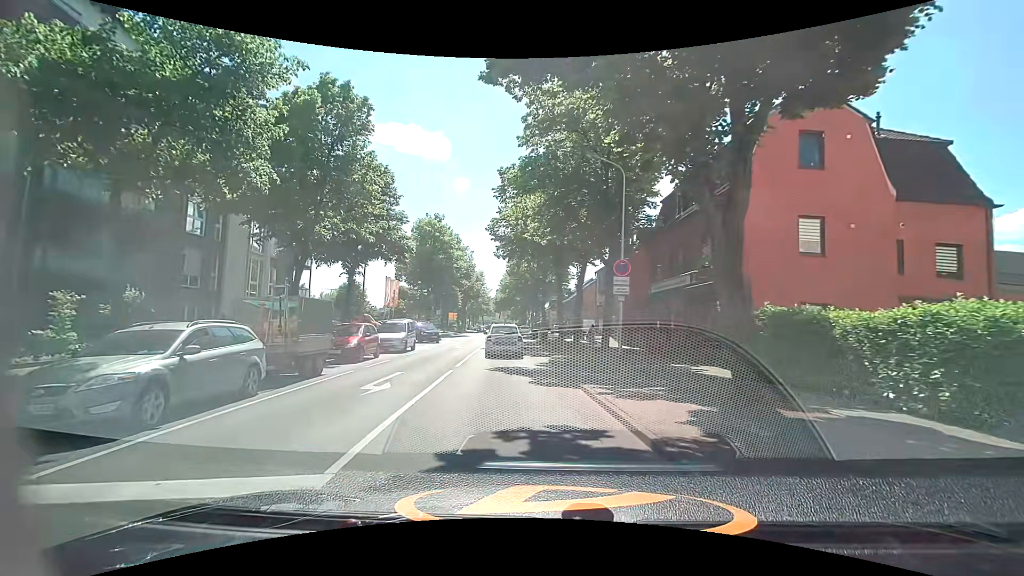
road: secondary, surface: asphalt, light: Day
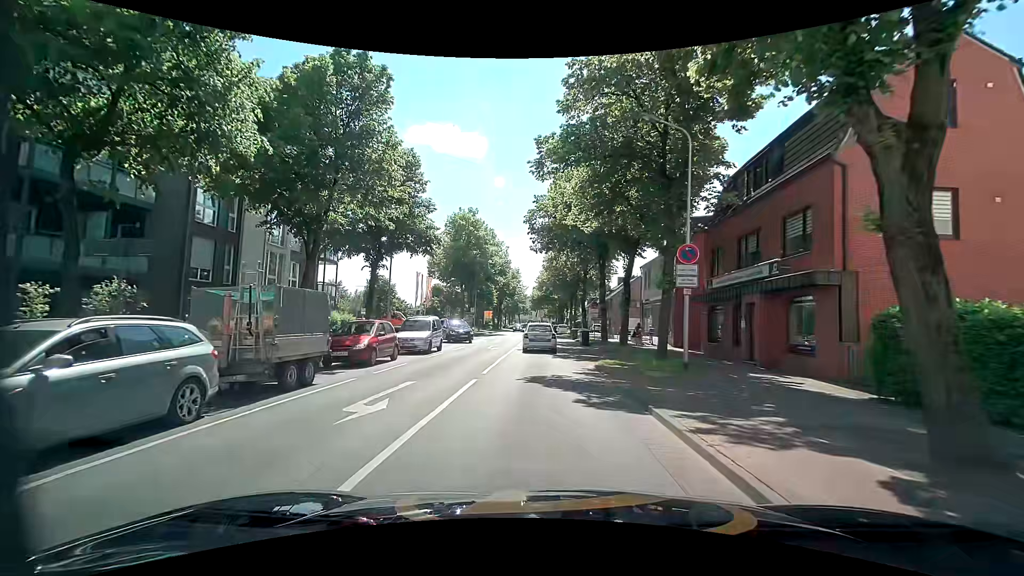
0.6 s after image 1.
(-0.2, +3.3) m; -5°
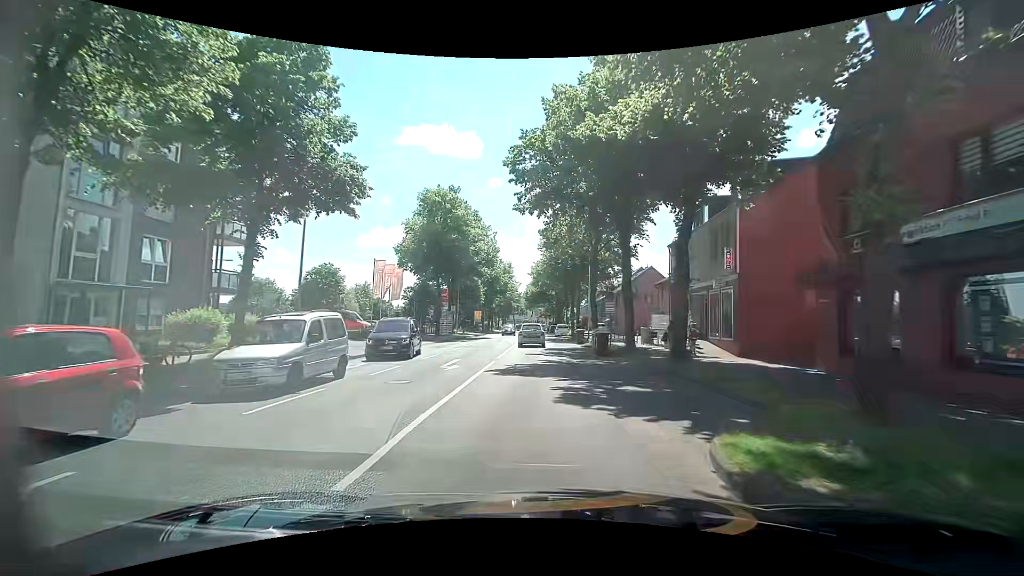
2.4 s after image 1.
(+0.3, +12.3) m; +1°
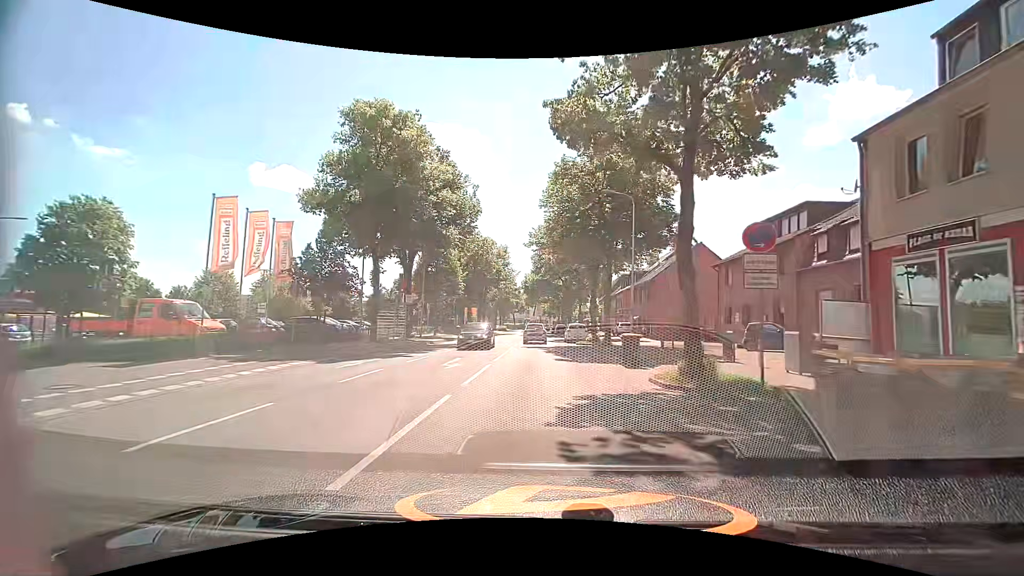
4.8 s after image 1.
(-0.1, +20.3) m; -1°
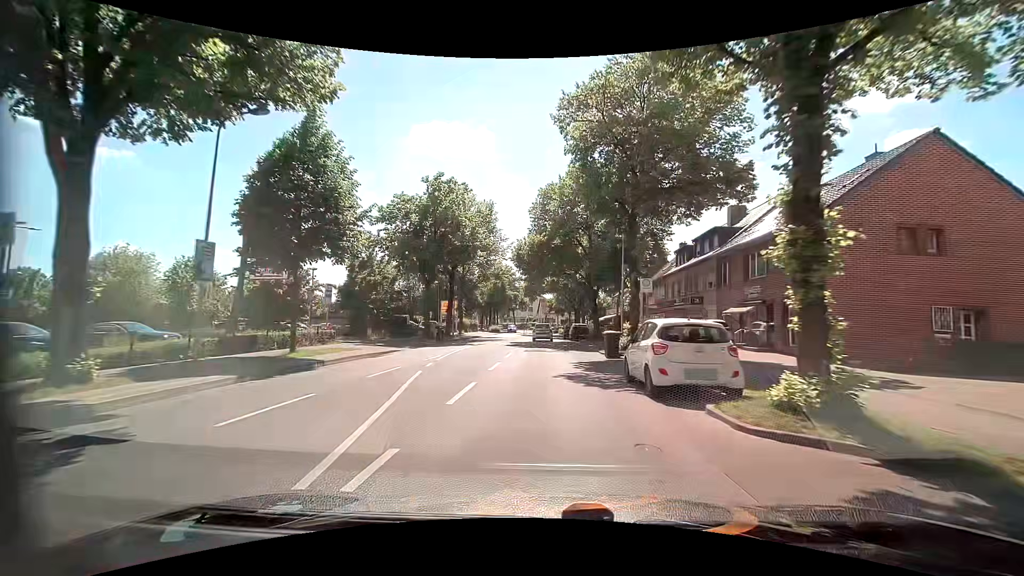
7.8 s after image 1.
(+0.2, +28.8) m; -1°
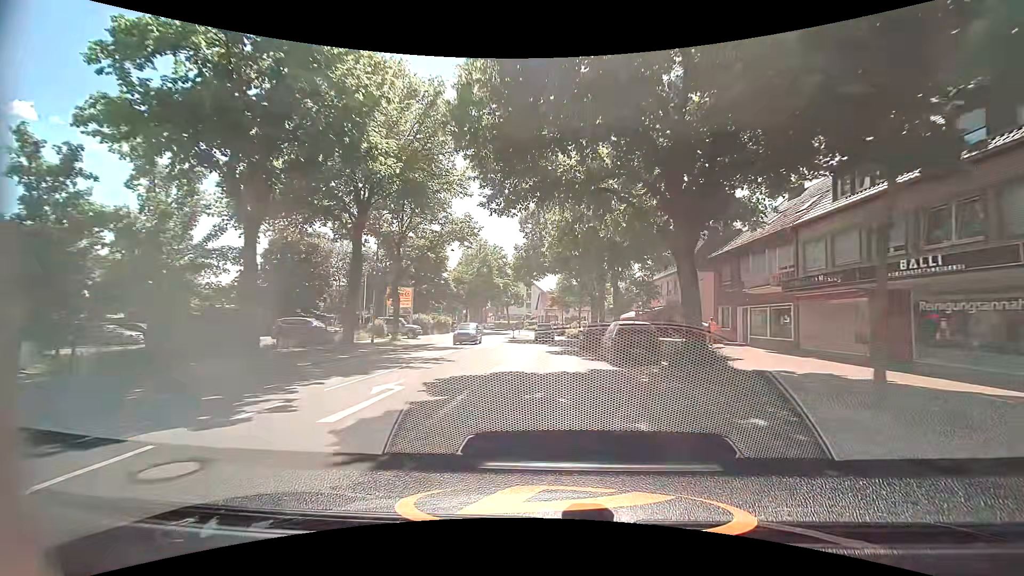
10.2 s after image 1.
(+0.4, +25.7) m; +1°
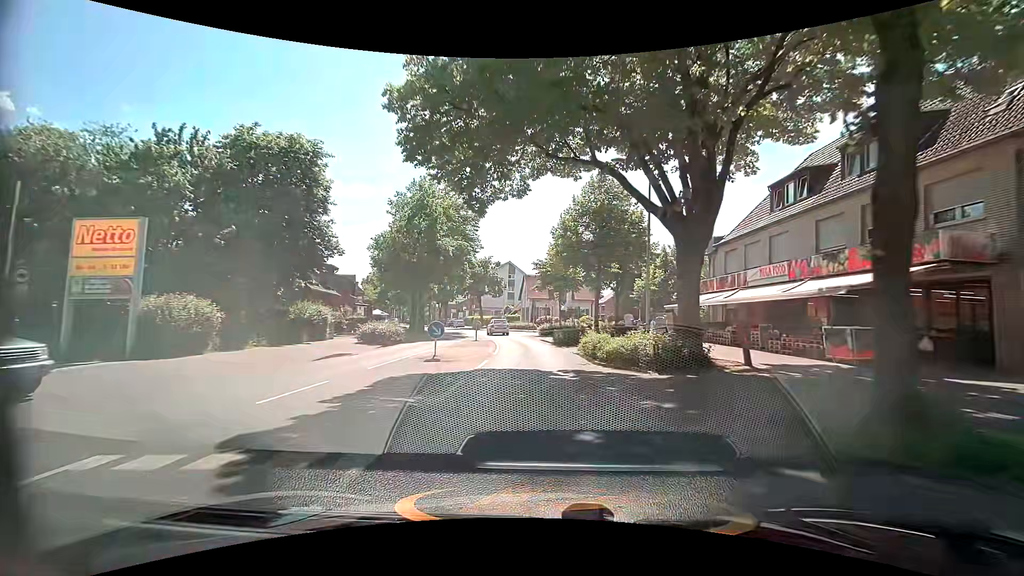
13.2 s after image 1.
(+0.2, +32.2) m; +1°
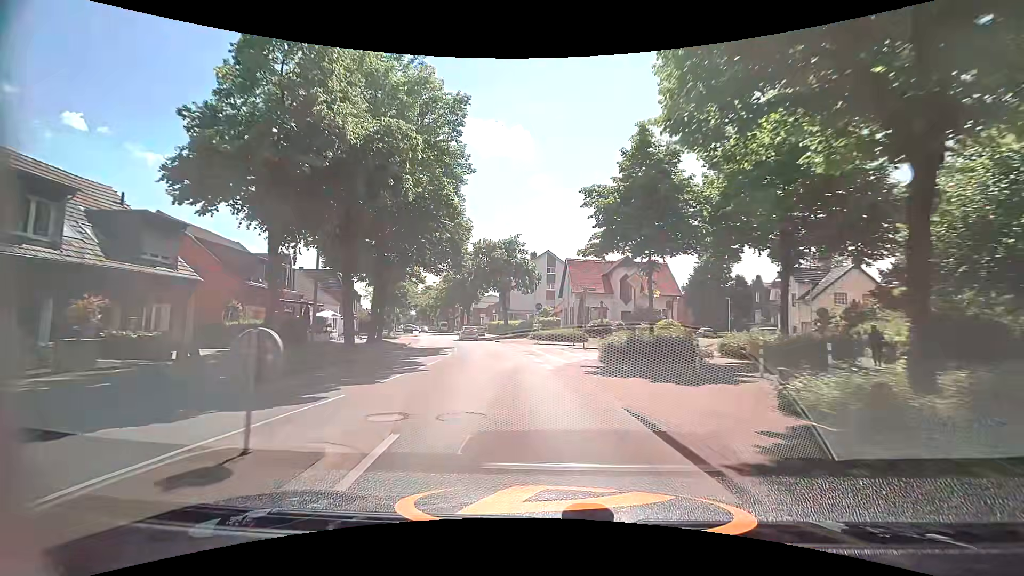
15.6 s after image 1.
(-0.7, +26.2) m; -5°
(0, +10) (-2, +20) (-3, +30) (-5, +40) (-7, +49) (-10, +59) (-12, +69) (-15, +78) (-18, +88) (-21, +98) m
